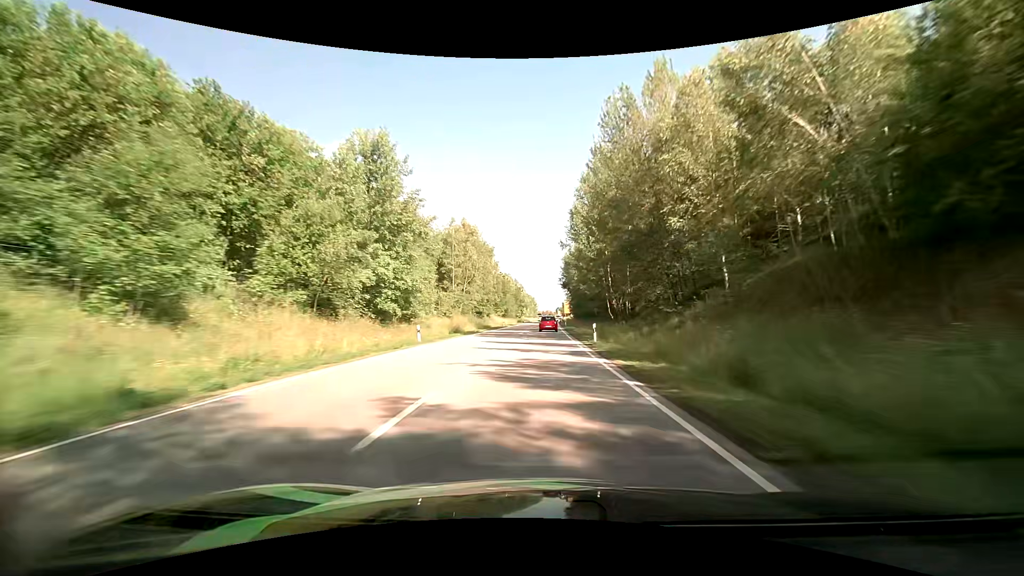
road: primary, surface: asphalt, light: Day
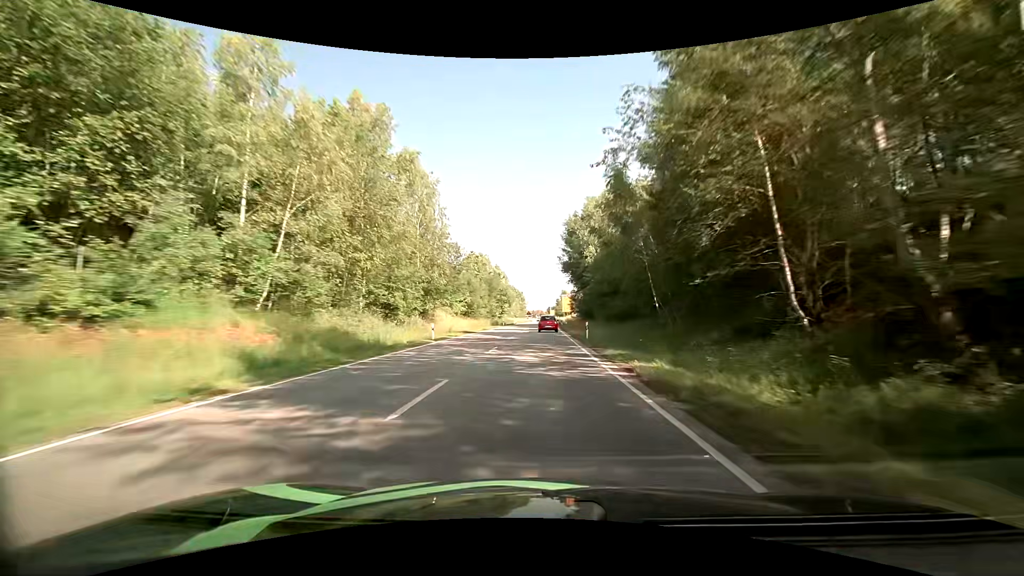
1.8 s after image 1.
(+0.6, +45.6) m; +1°
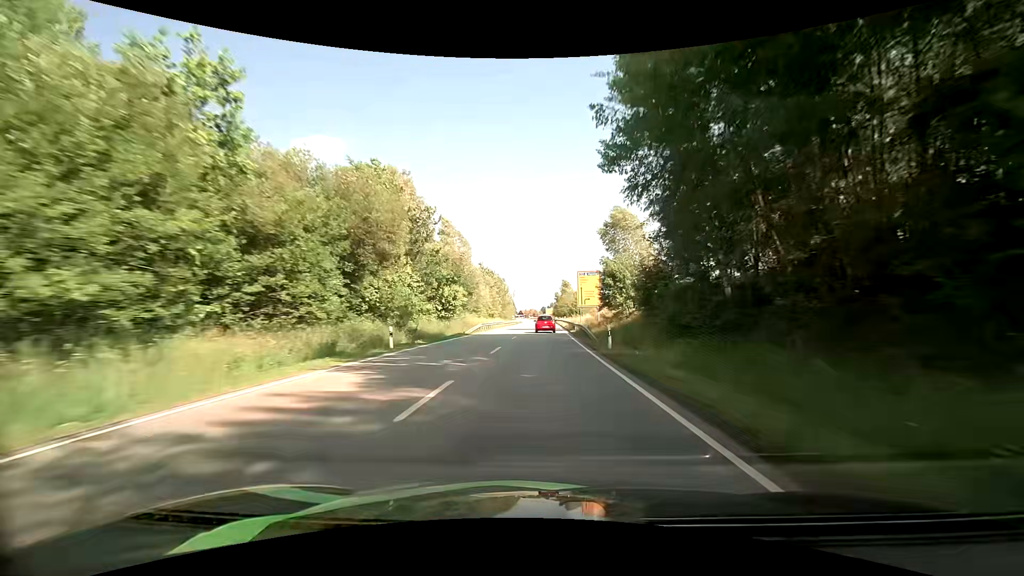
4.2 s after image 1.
(+0.4, +59.0) m; +1°
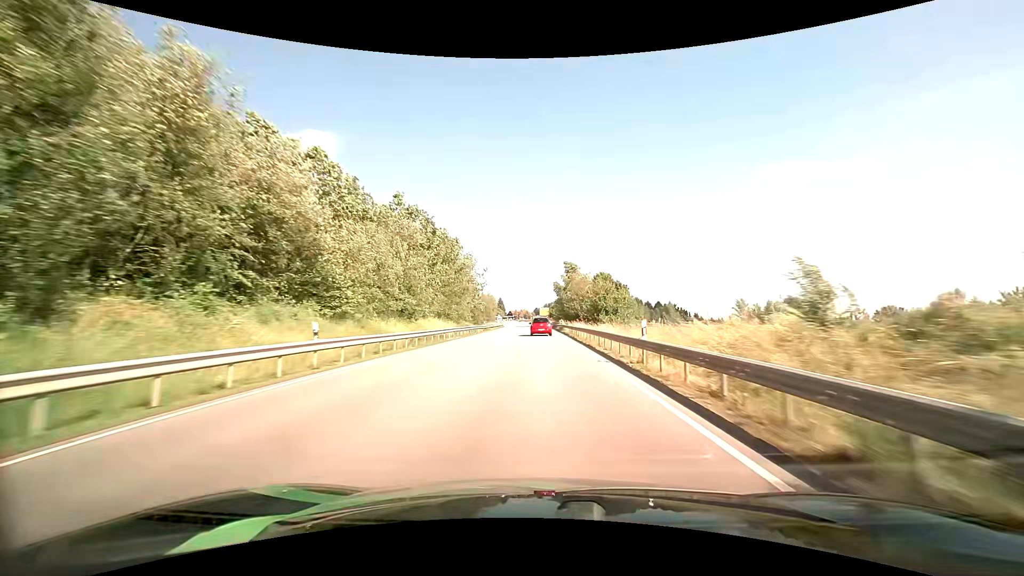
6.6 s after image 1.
(+0.2, +57.3) m; 0°
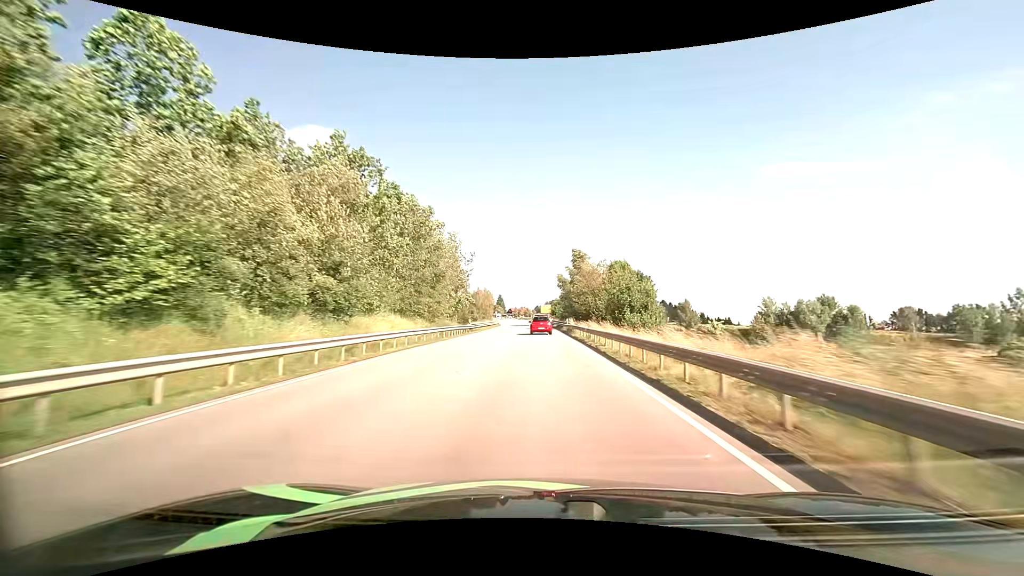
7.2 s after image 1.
(0.0, +14.0) m; 0°
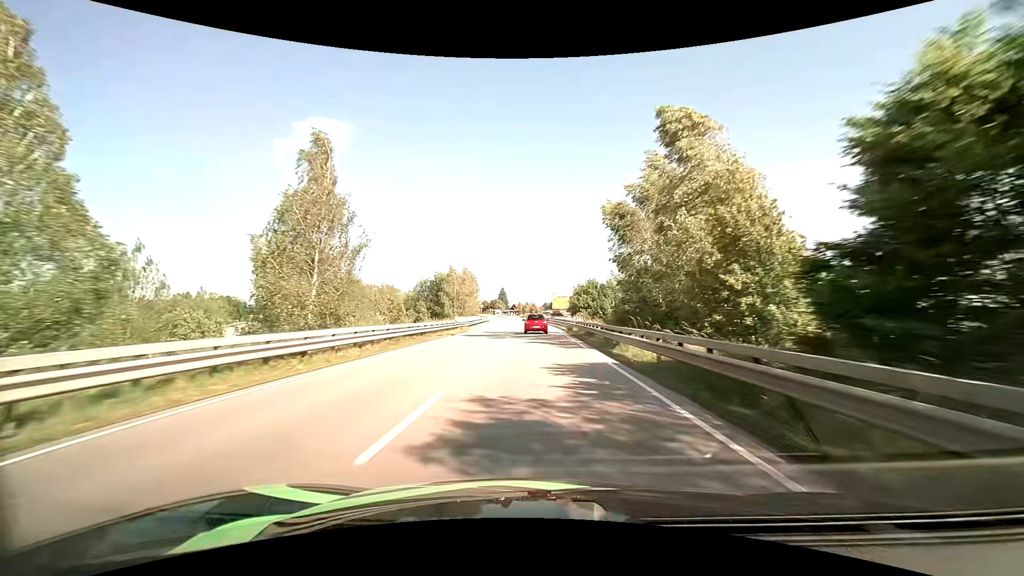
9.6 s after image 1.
(-0.4, +54.4) m; -1°
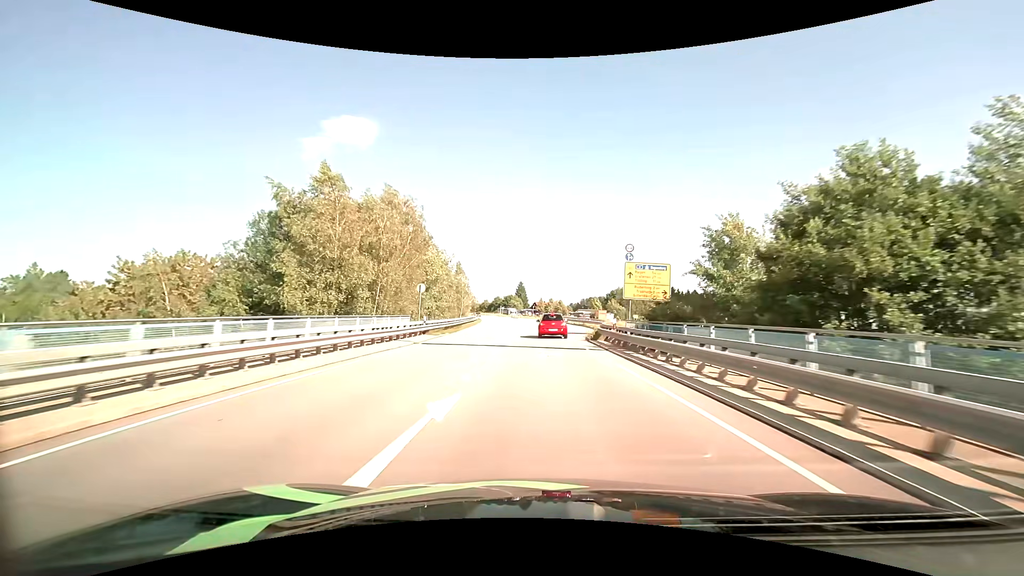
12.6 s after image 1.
(-1.3, +60.1) m; -3°
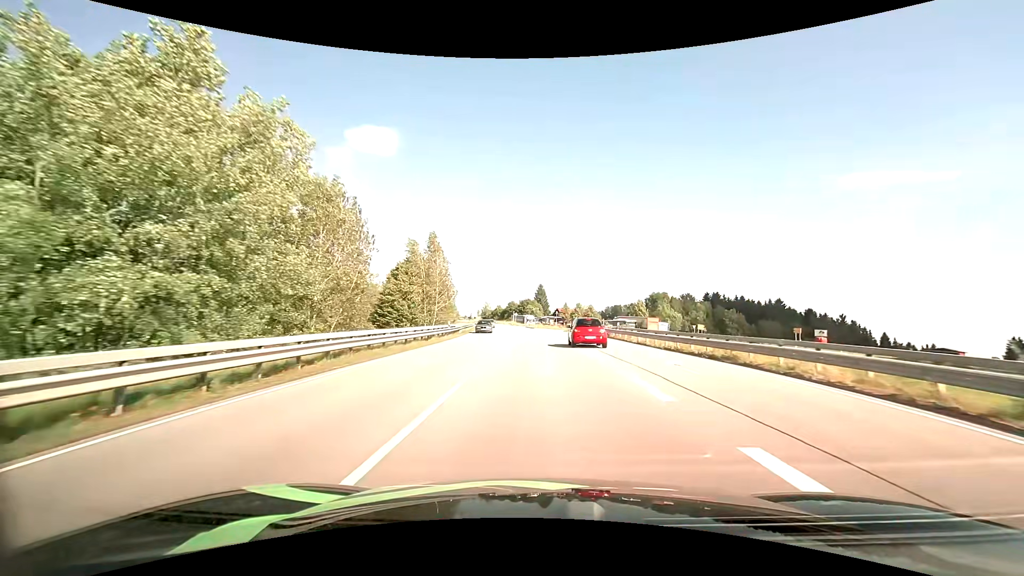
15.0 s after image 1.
(-0.9, +38.2) m; -2°
(0, +10) (0, +20) (0, +30) (-1, +40) (-1, +50) (-2, +60) (-3, +70) (-4, +80) (-5, +90) (-6, +100) m
